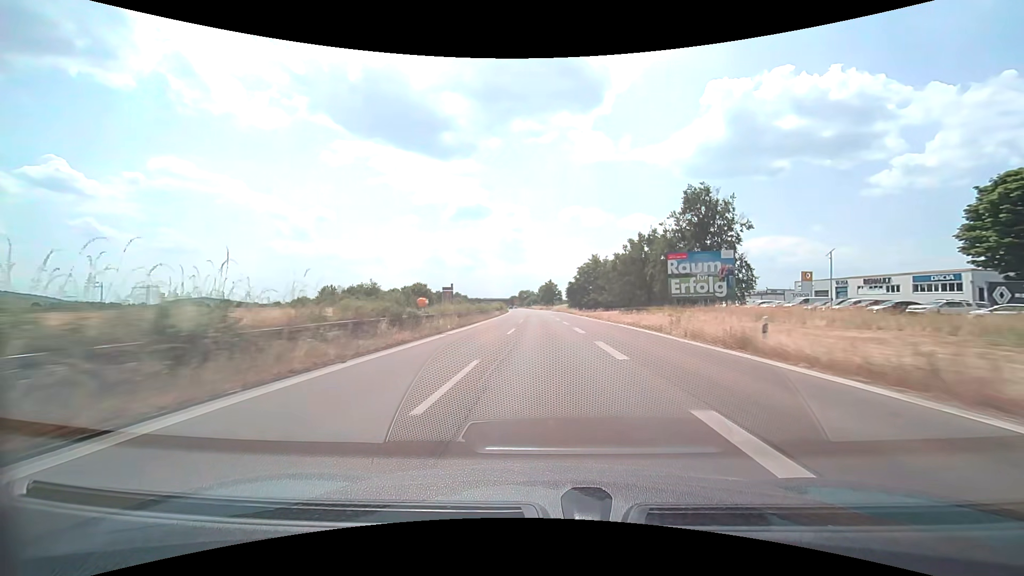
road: trunk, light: Day
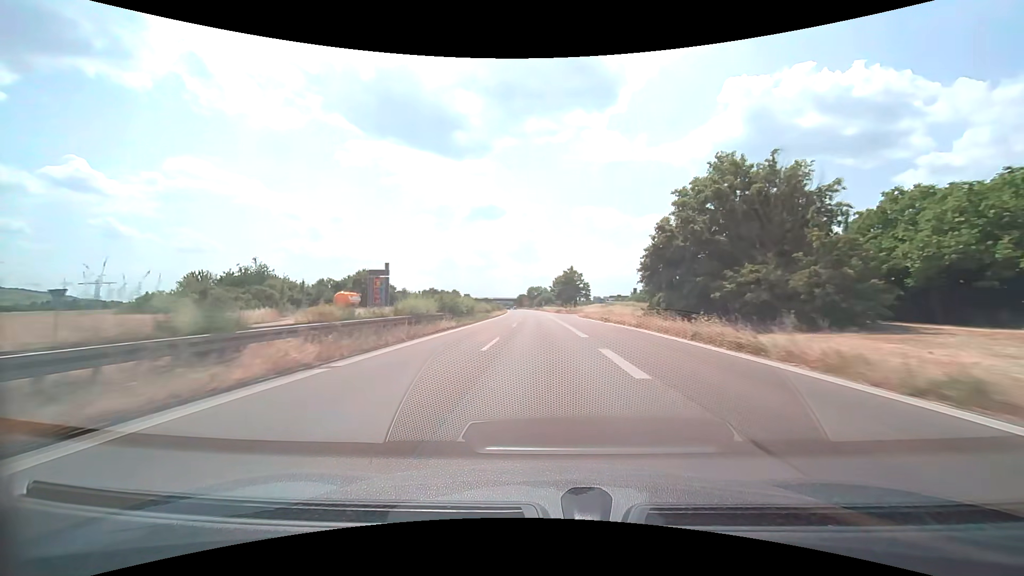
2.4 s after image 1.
(-0.8, +63.2) m; -1°
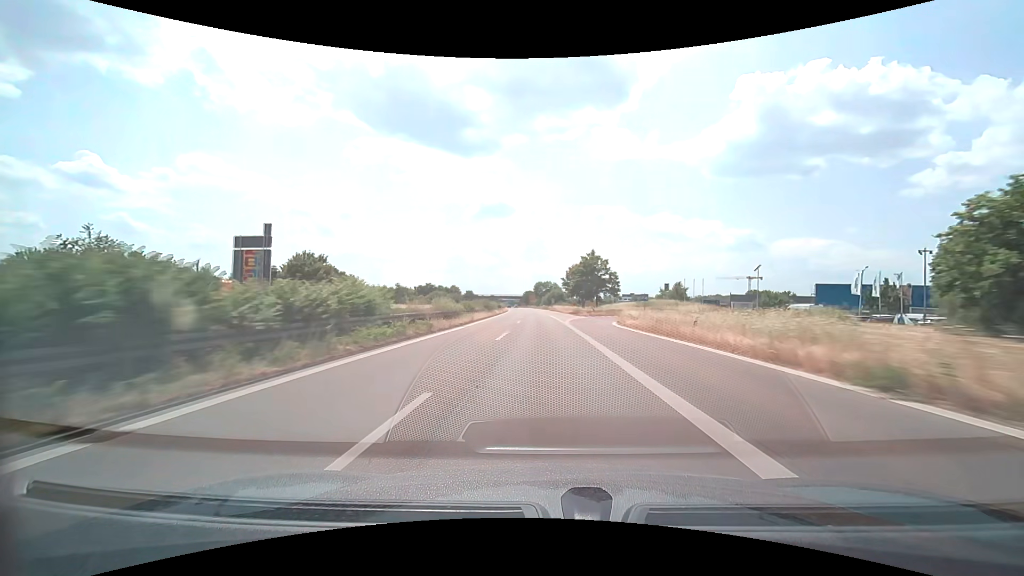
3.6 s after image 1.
(-0.3, +31.5) m; -1°
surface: asphalt
(0, +10) (0, +20) (0, +30) (0, +40) (-1, +50) (-1, +60) (-1, +70) (-1, +80) (-2, +90) (-2, +100) m
